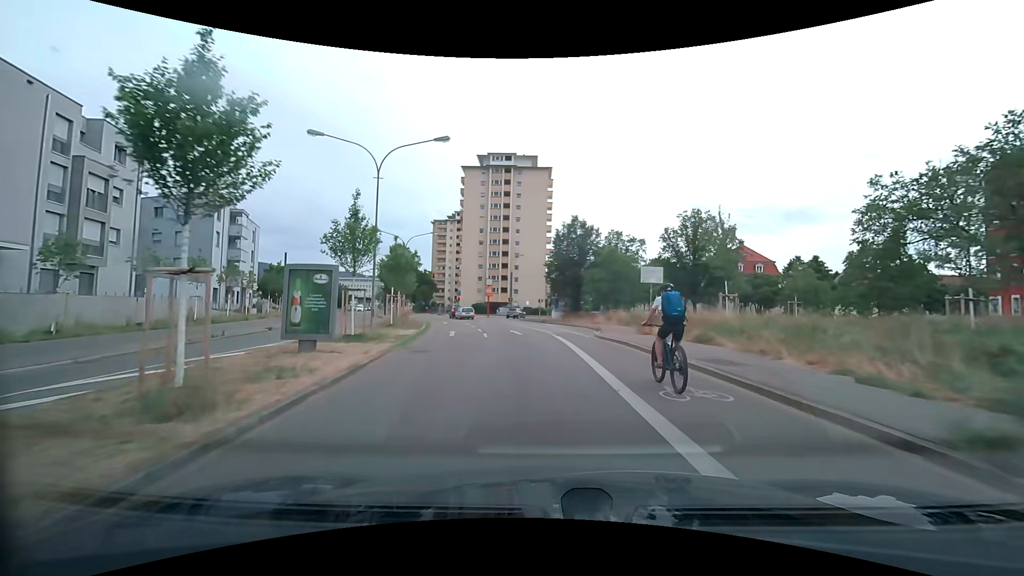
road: secondary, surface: asphalt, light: Day
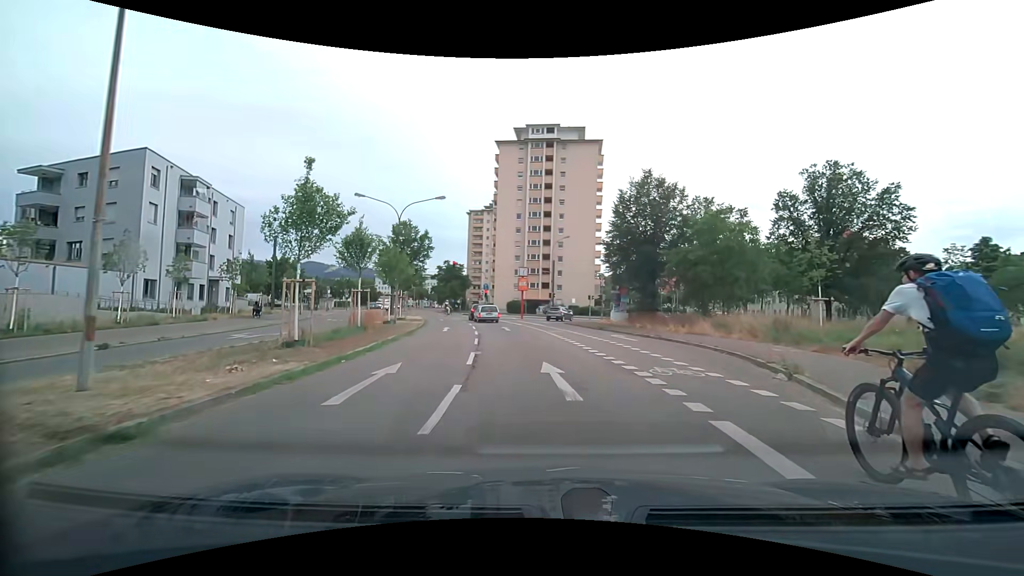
(-0.9, +17.2) m; -6°
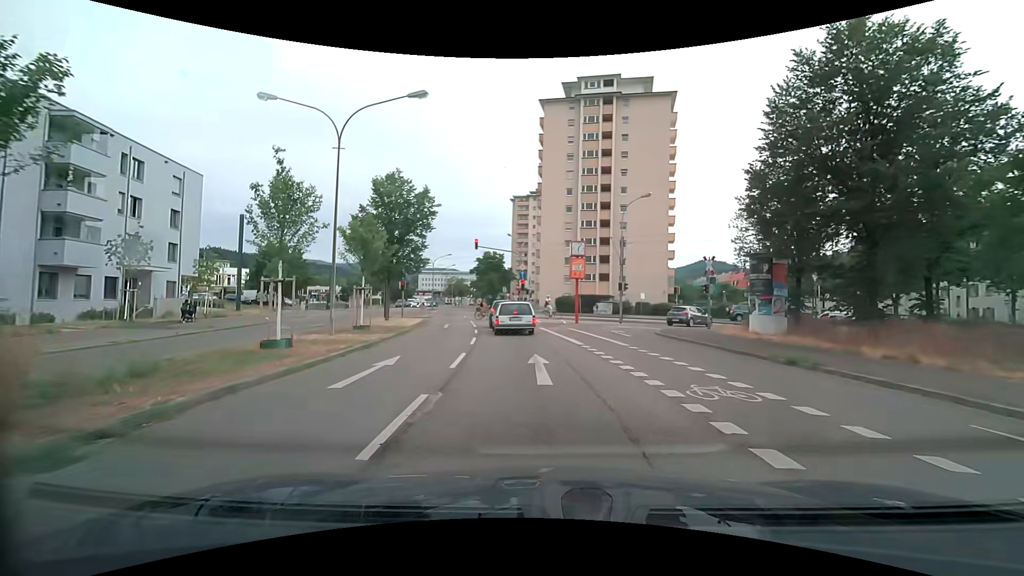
(-0.7, +18.7) m; -5°
(0, +10) (-1, +20) (-2, +30) (-4, +40) (-6, +49) (-8, +59) (-11, +69) (-13, +79) (-15, +89) (-17, +98) m
